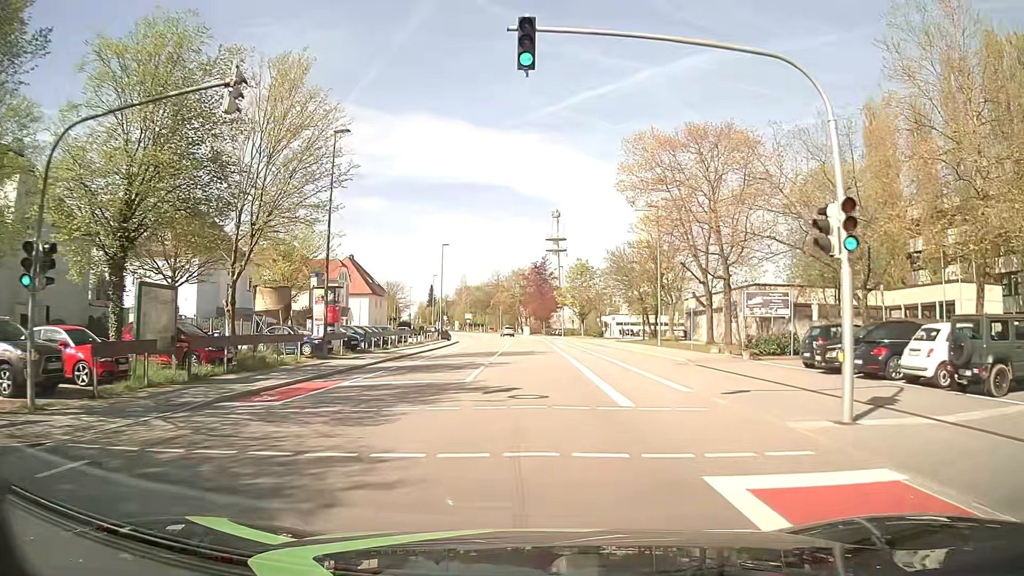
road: tertiary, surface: asphalt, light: Day
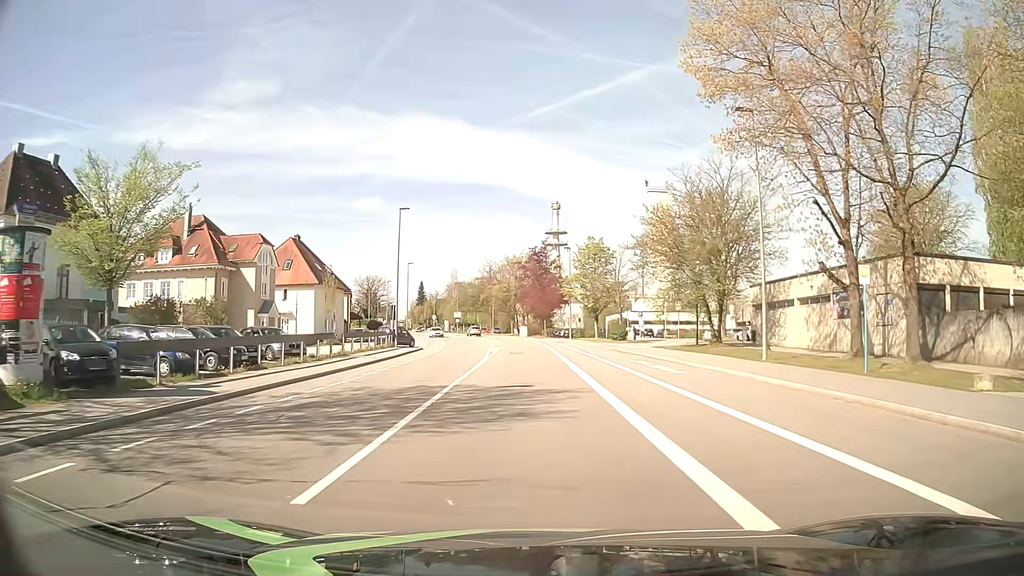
(0.0, +22.6) m; +1°
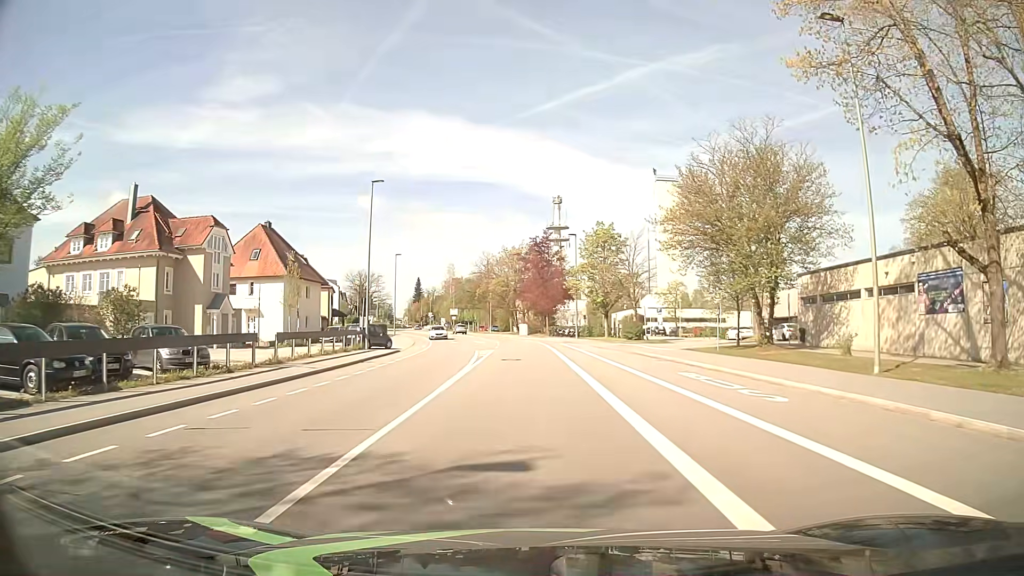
(-0.1, +9.1) m; -1°
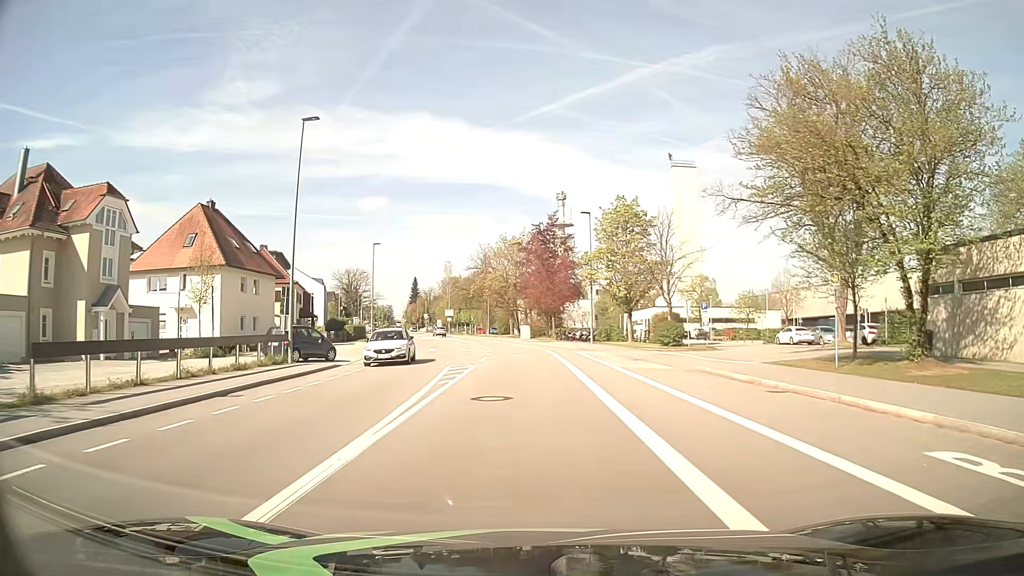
(0.0, +13.6) m; 0°
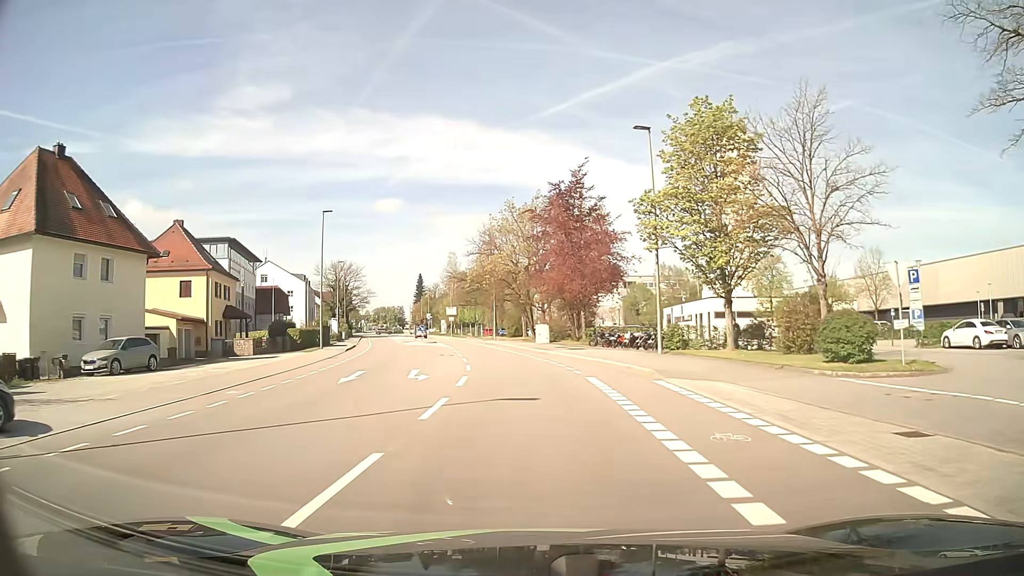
(-0.3, +22.4) m; -2°
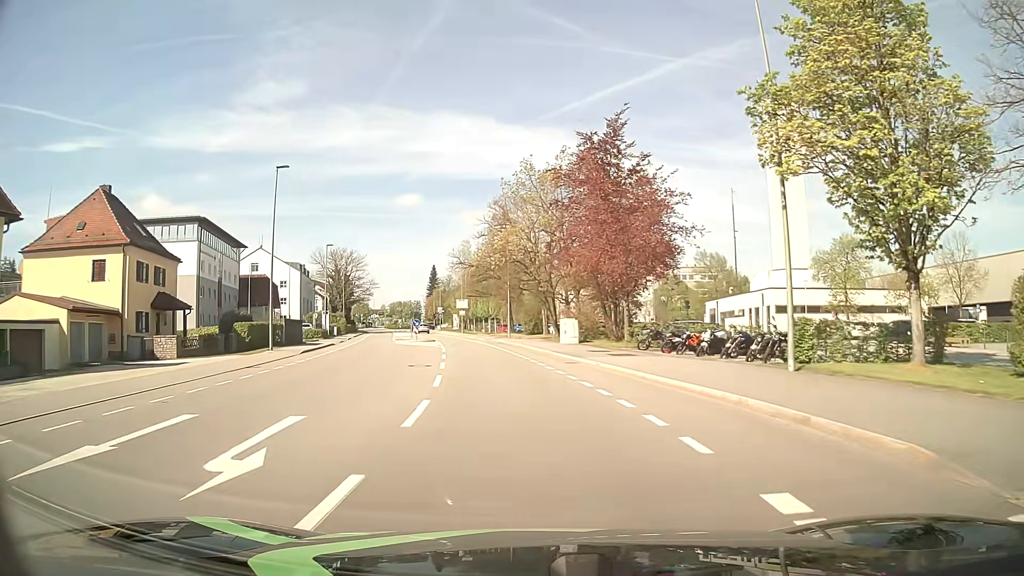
(-0.1, +13.4) m; -1°
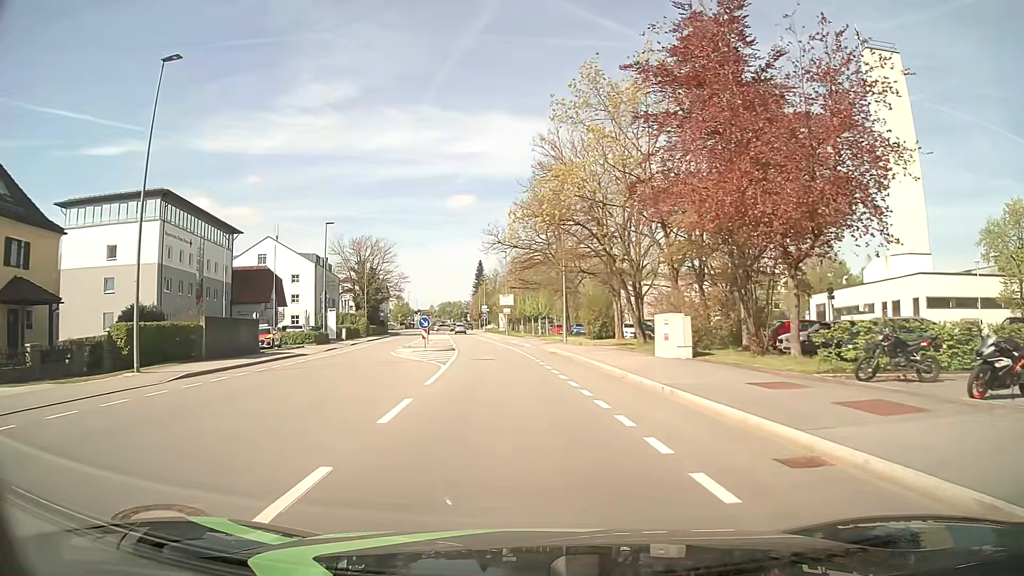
(-0.8, +17.9) m; -5°
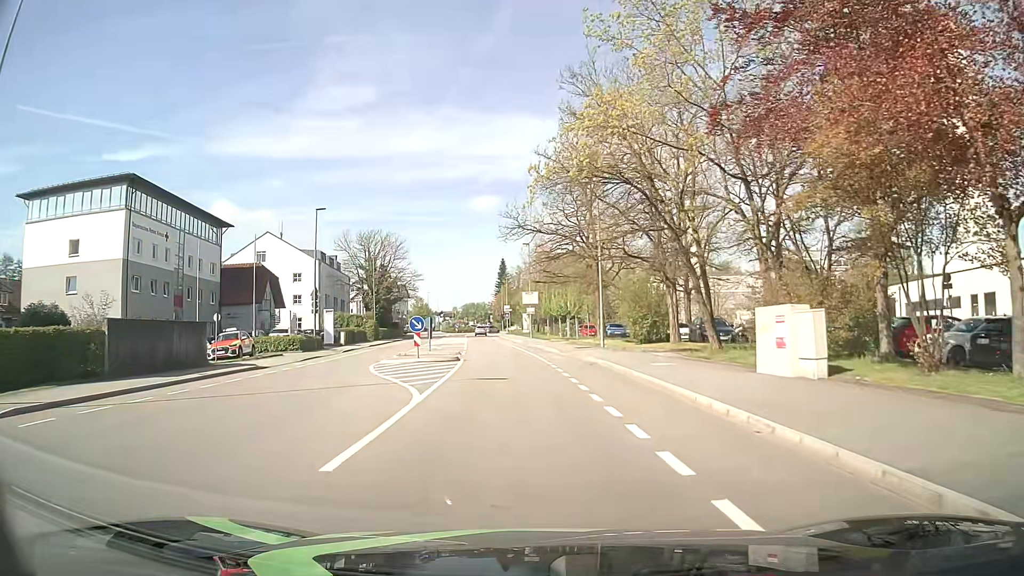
(-0.1, +9.0) m; -2°
(0, +10) (-1, +20) (-1, +30) (-2, +40) (-3, +50) (-4, +60) (-5, +70) (-6, +80) (-7, +90) (-8, +100) m
